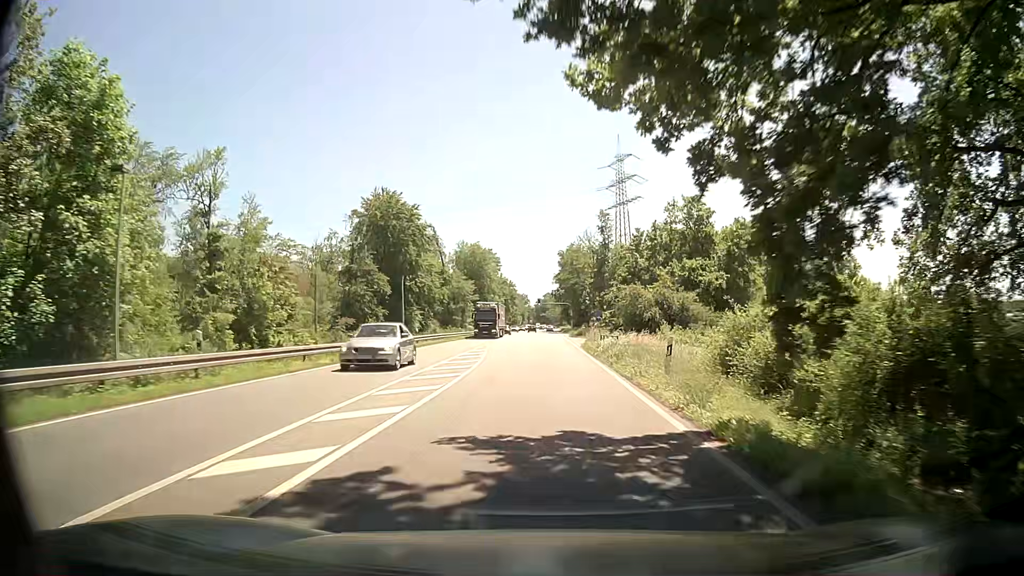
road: primary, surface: asphalt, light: Day
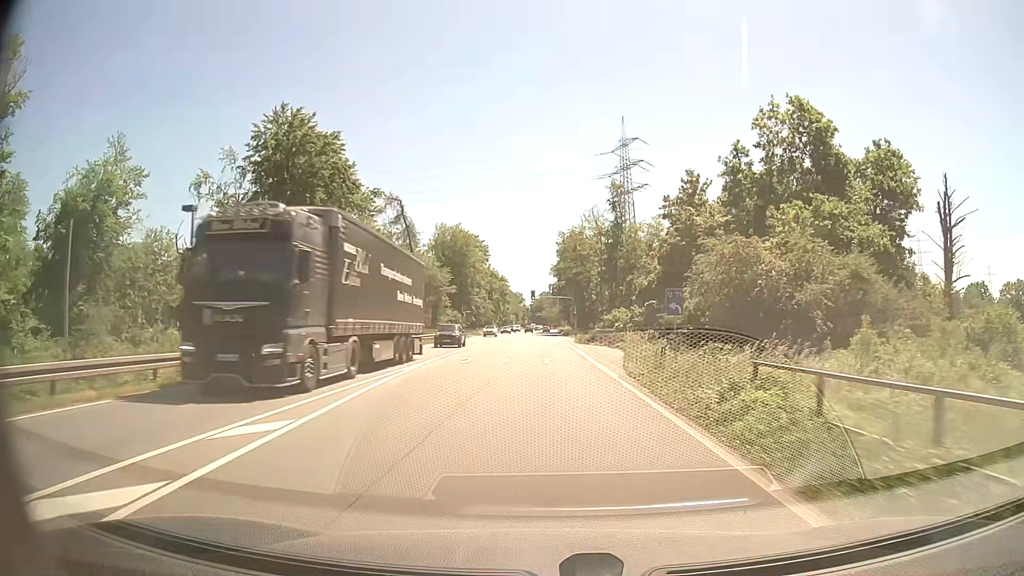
(+0.3, +28.7) m; +1°
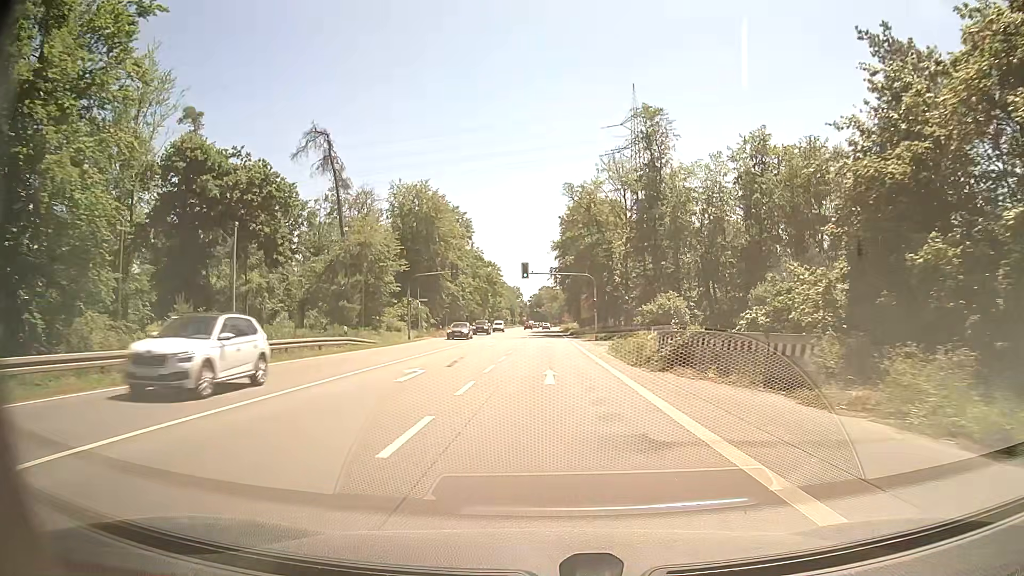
(+0.1, +37.1) m; 0°
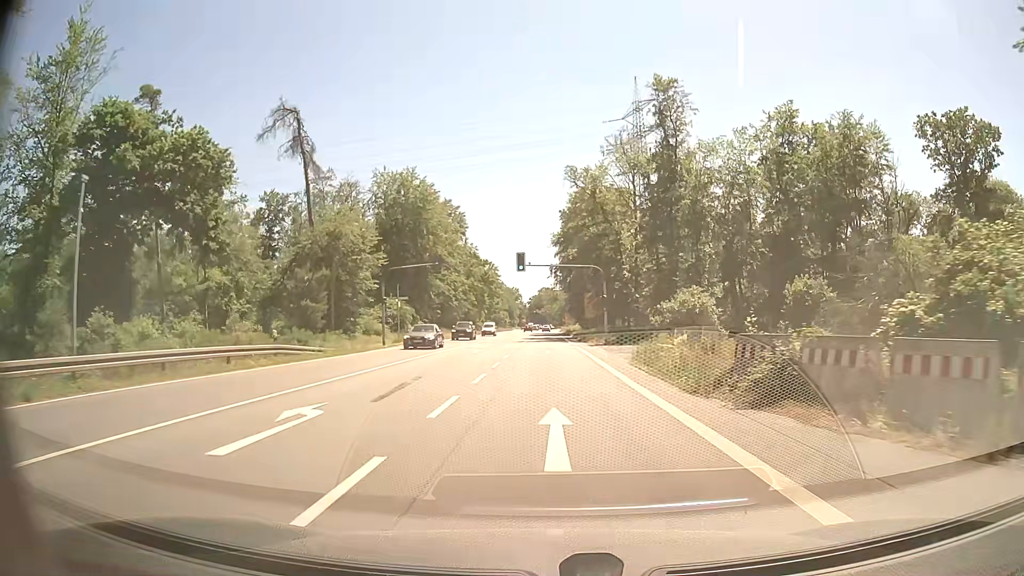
(0.0, +9.1) m; 0°
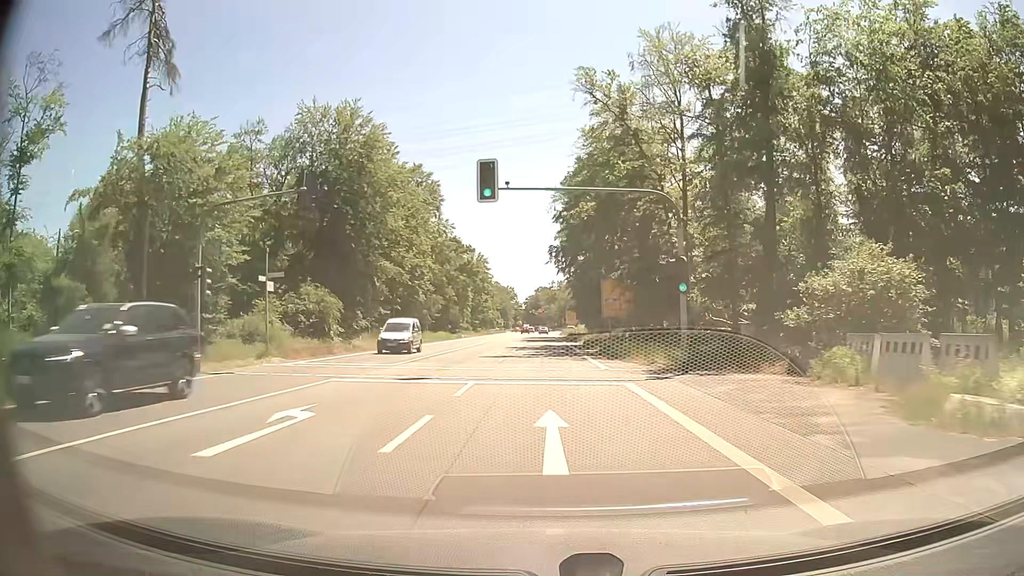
(-0.1, +26.8) m; 0°
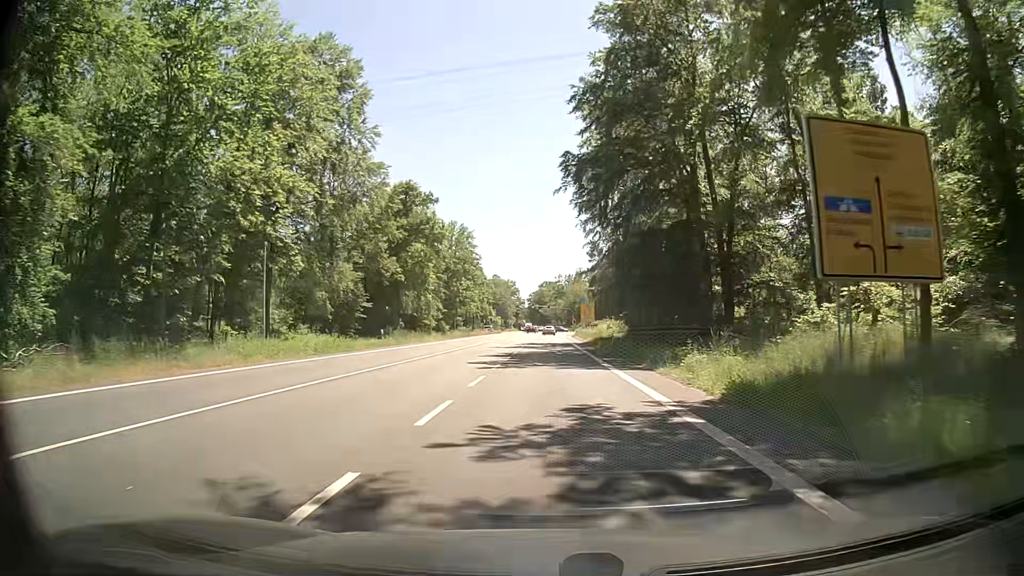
(-0.1, +42.9) m; -1°
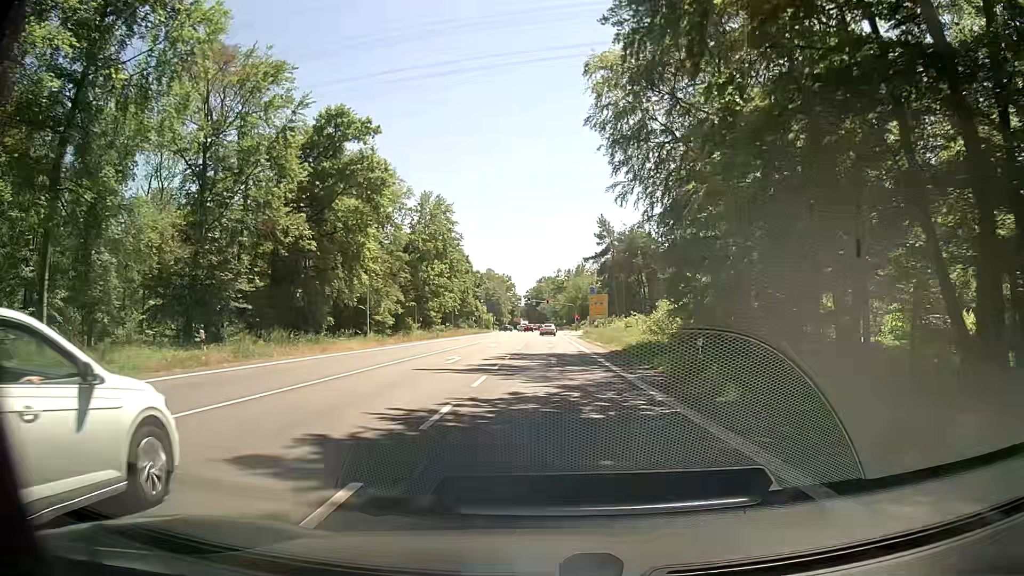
(0.0, +24.7) m; +1°
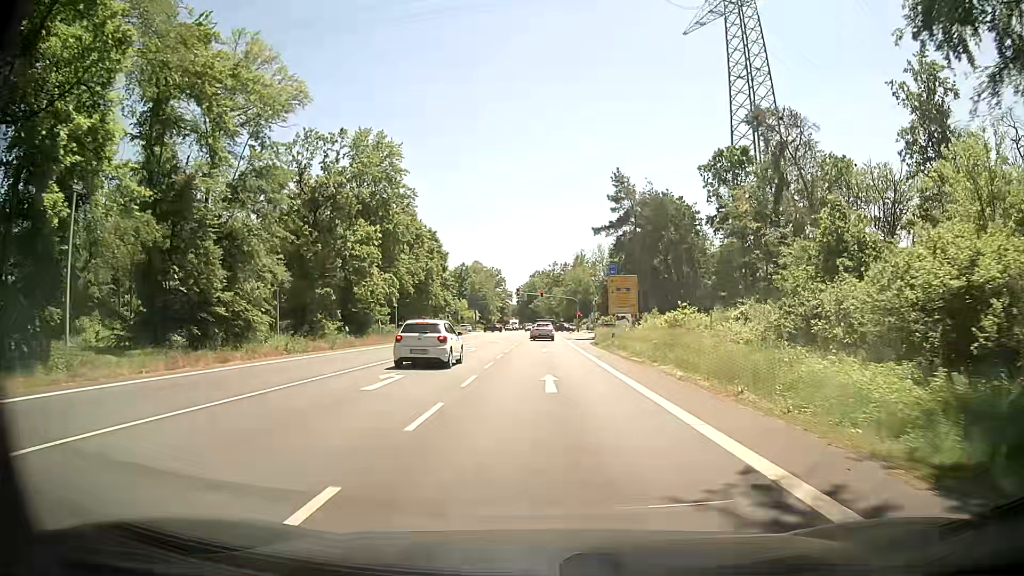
(+0.1, +30.4) m; +1°
(0, +10) (0, +20) (0, +30) (0, +40) (0, +50) (0, +60) (0, +70) (0, +80) (-1, +90) (-1, +100) m
